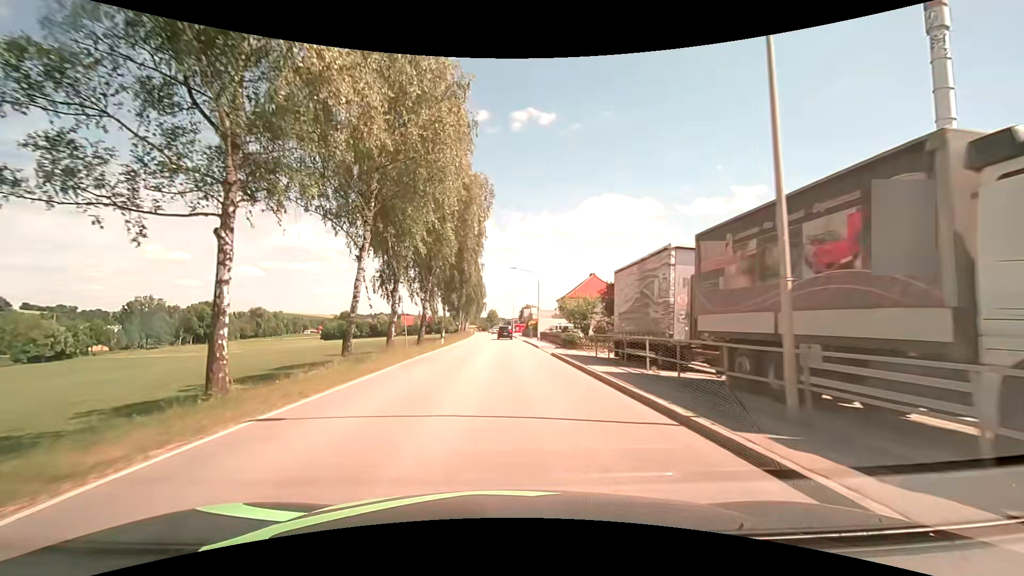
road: secondary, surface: asphalt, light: Day
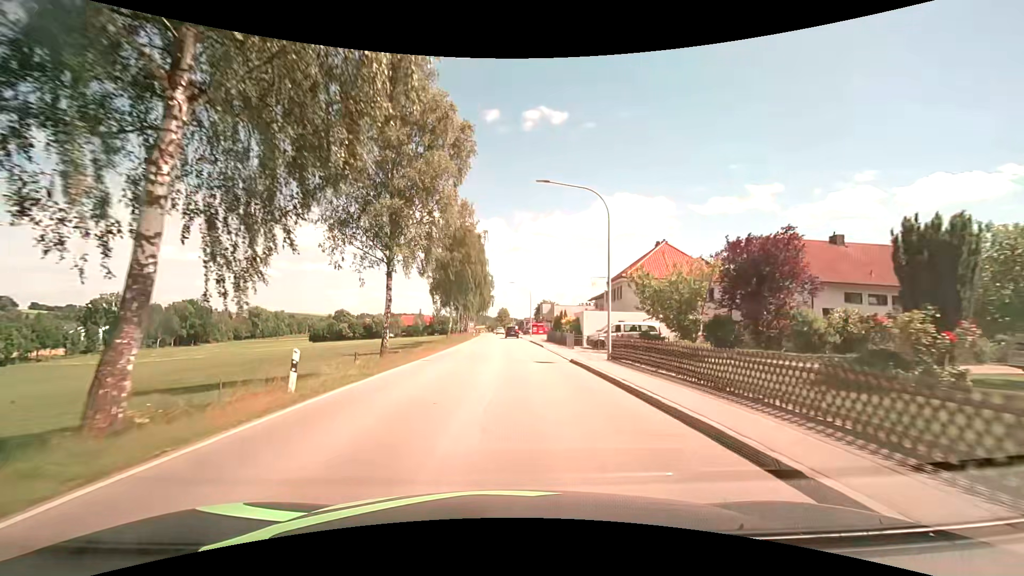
(-0.4, +30.4) m; -1°
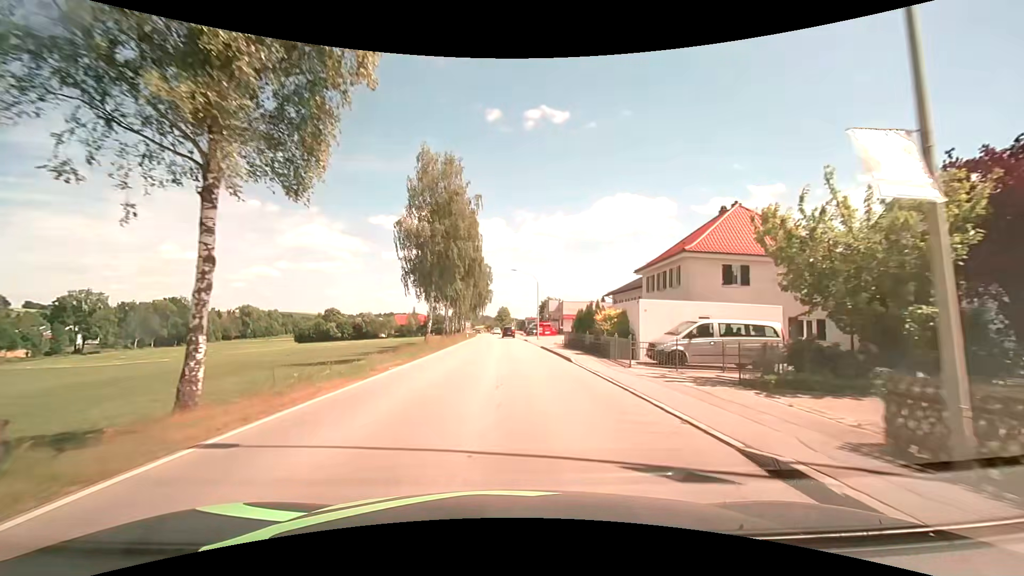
(-0.1, +15.2) m; 0°
(0, +10) (0, +20) (0, +30) (0, +40) (0, +50) (-1, +60) (-1, +70) (-1, +80) (-1, +90) (-2, +100) m
